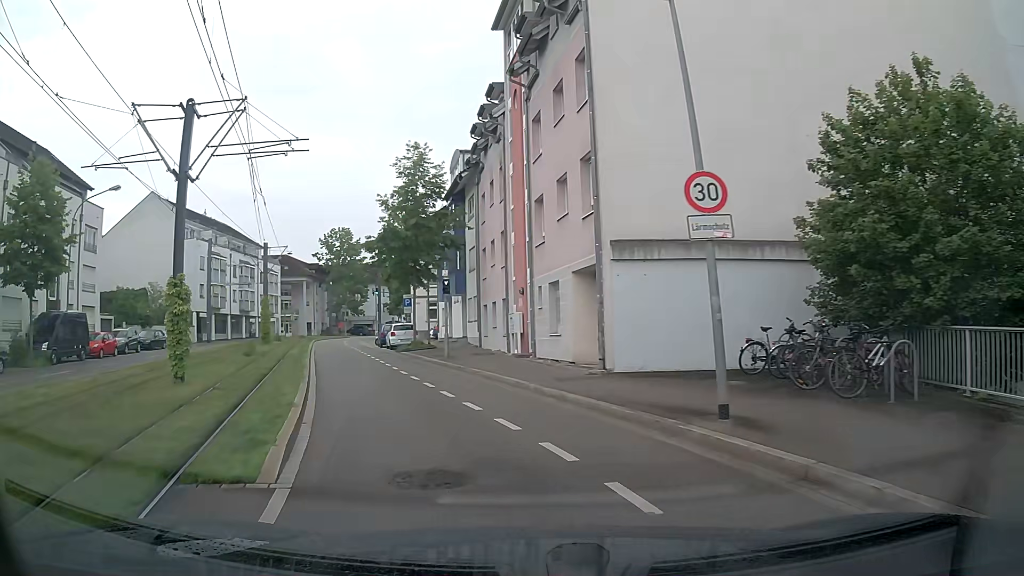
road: tertiary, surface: asphalt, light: Day
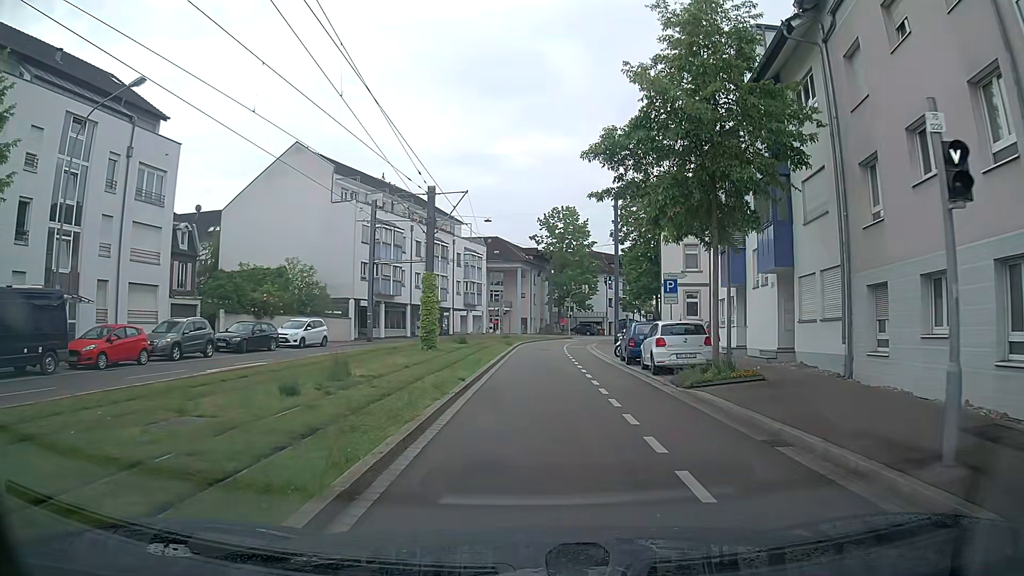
(-4.5, +18.8) m; -19°
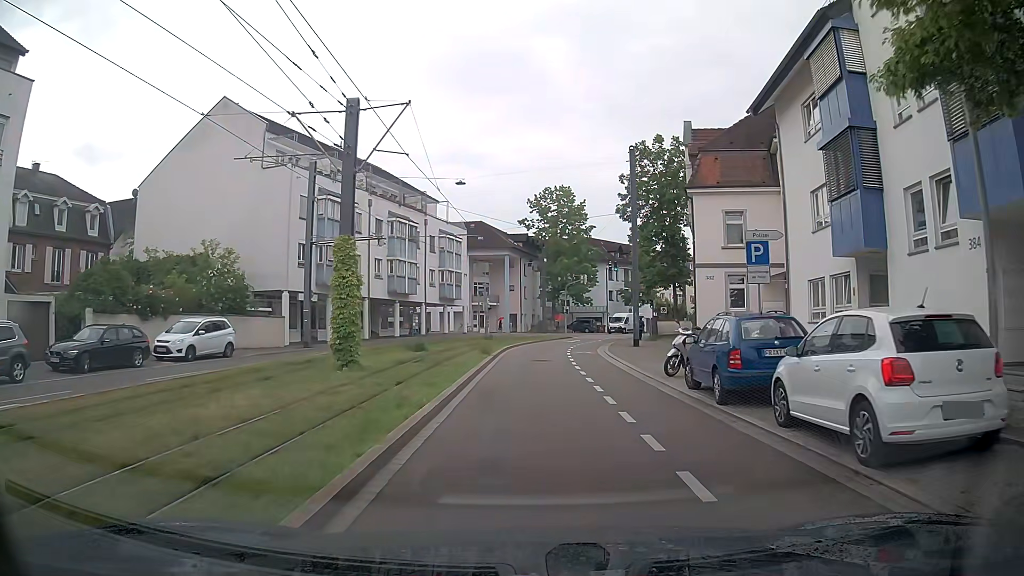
(-0.1, +12.3) m; -1°
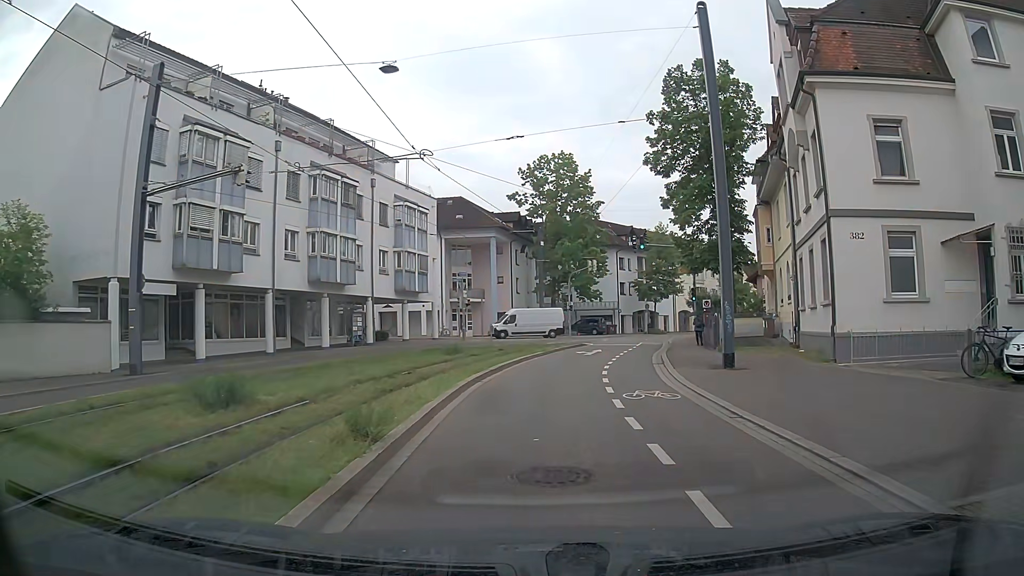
(+0.3, +16.9) m; +1°
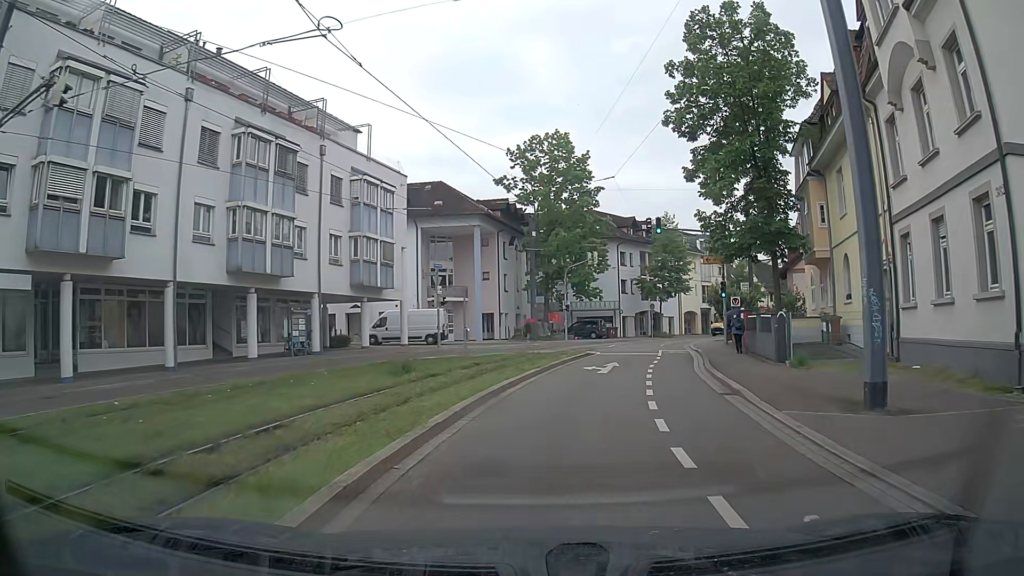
(+0.1, +8.3) m; +1°
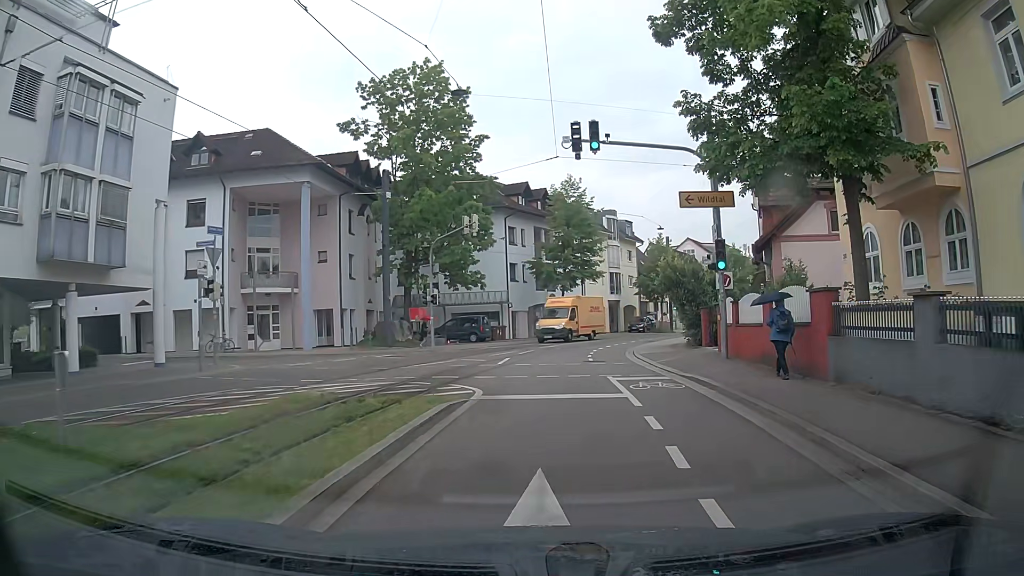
(+1.3, +16.3) m; +9°
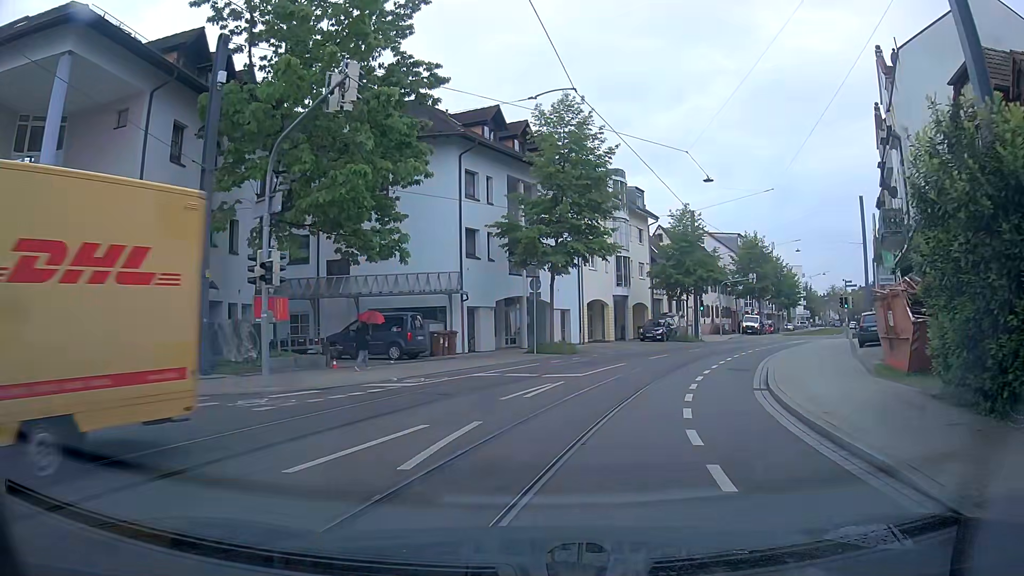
(+0.6, +20.0) m; +1°
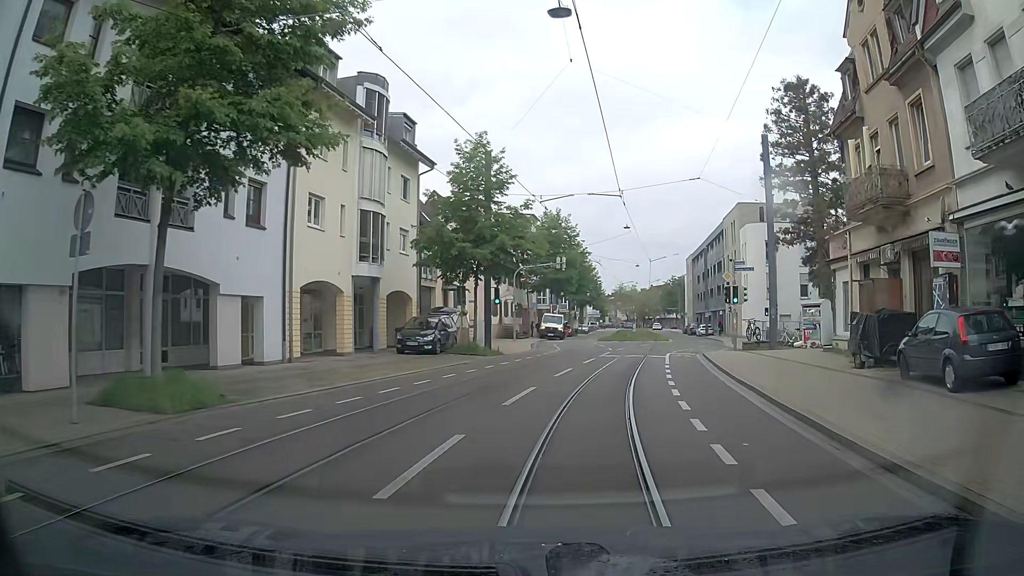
(+3.3, +19.0) m; +20°
(+1, +10) (+2, +20) (+4, +30) (+7, +39) (+11, +49) (+14, +58) (+15, +68) (+17, +78) (+19, +88) (+20, +98) m
